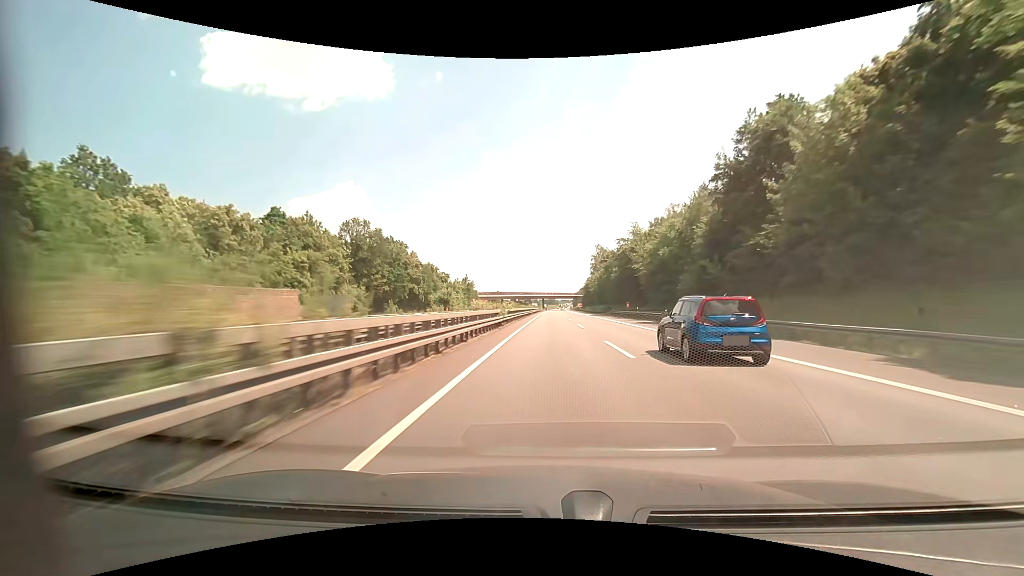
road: motorway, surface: asphalt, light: Day
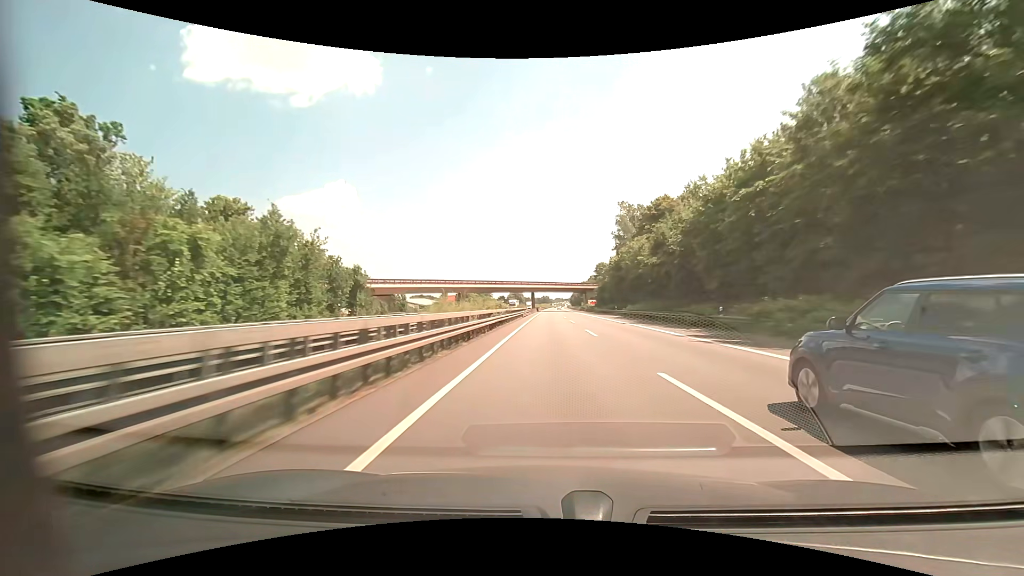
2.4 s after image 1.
(+0.5, +82.2) m; +1°
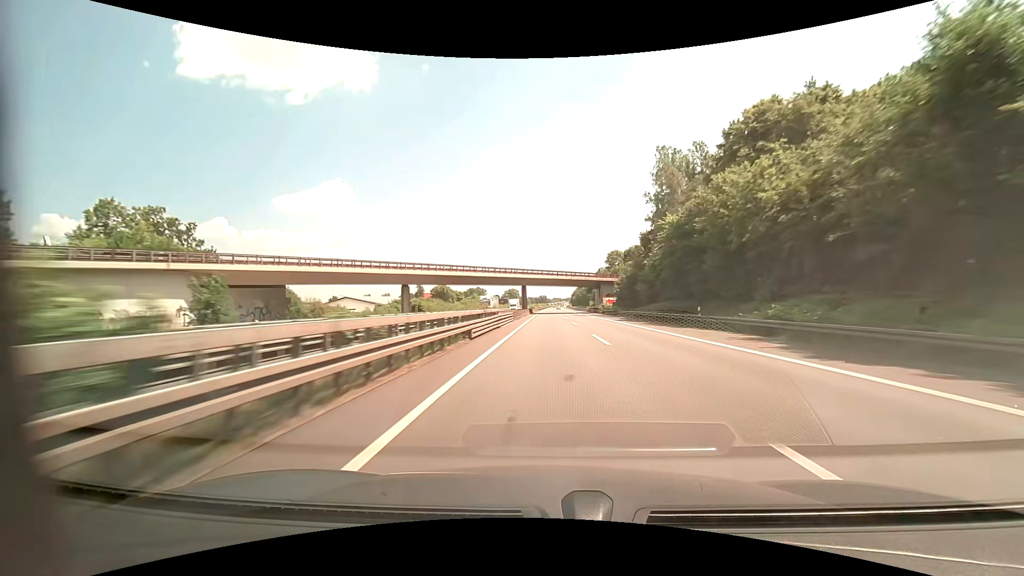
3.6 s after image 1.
(+0.1, +41.2) m; 0°
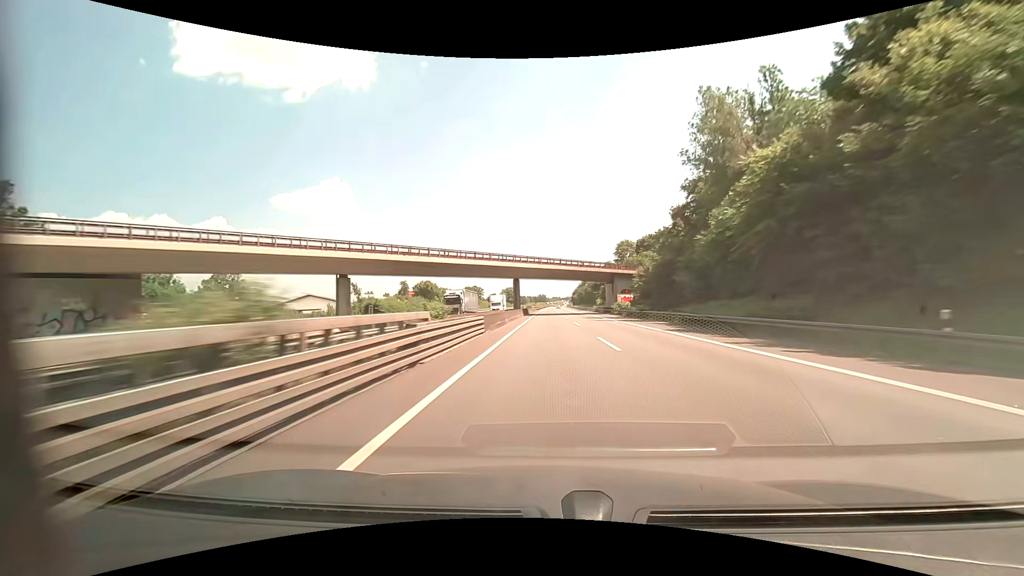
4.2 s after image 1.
(0.0, +20.7) m; 0°
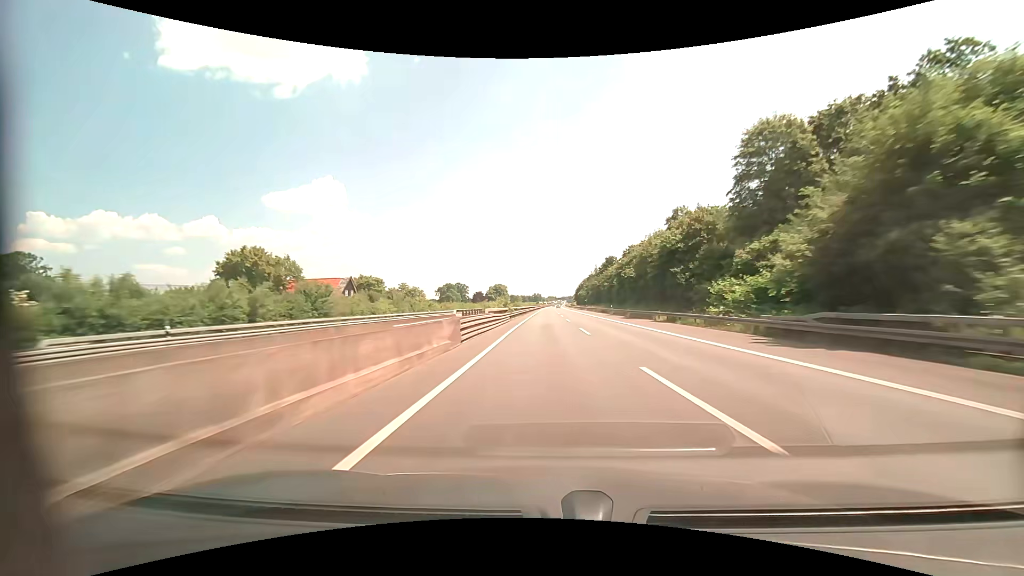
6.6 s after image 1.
(+0.2, +82.7) m; 0°
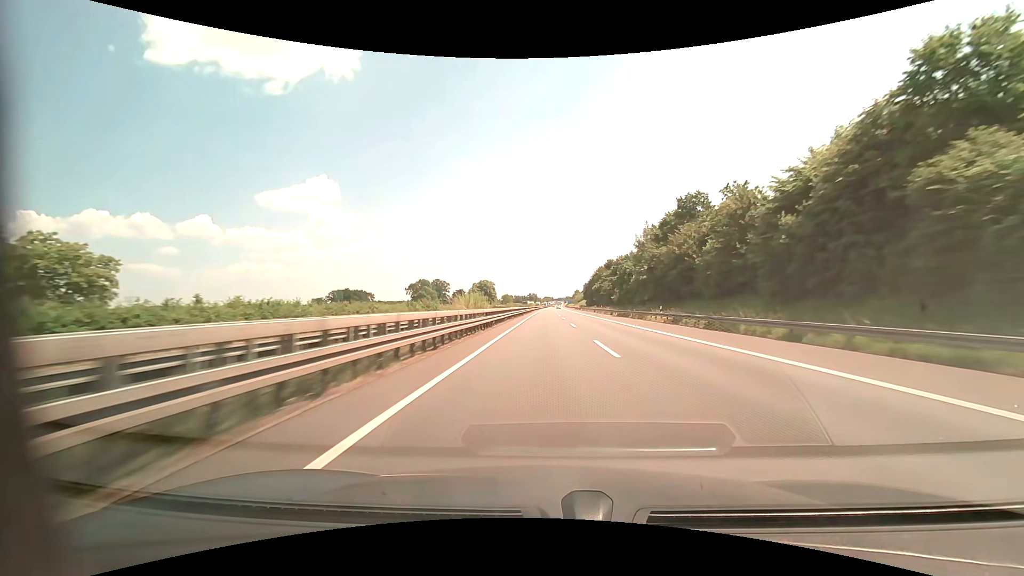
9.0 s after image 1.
(+0.7, +83.0) m; +1°
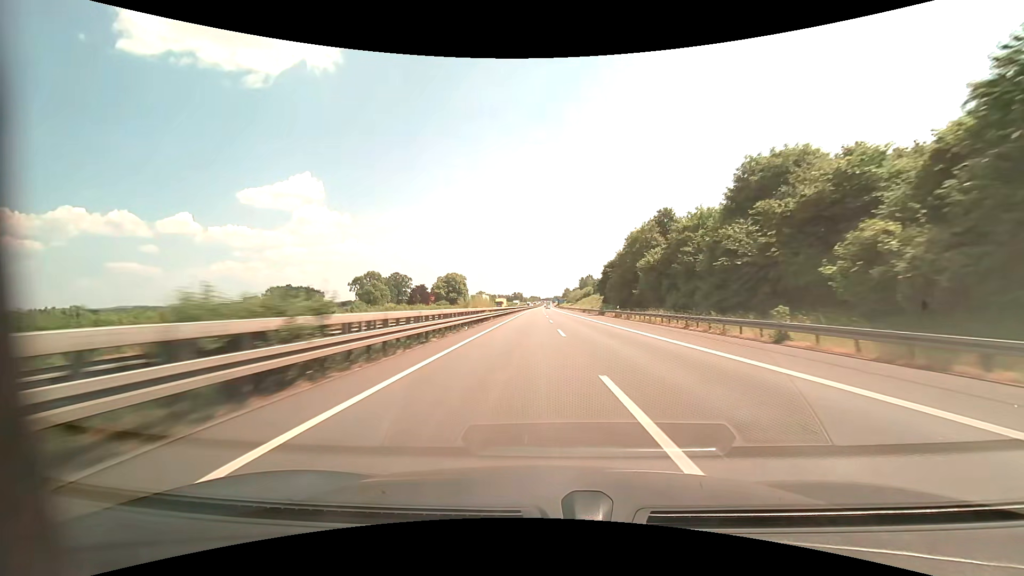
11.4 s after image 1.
(+0.8, +82.3) m; +1°
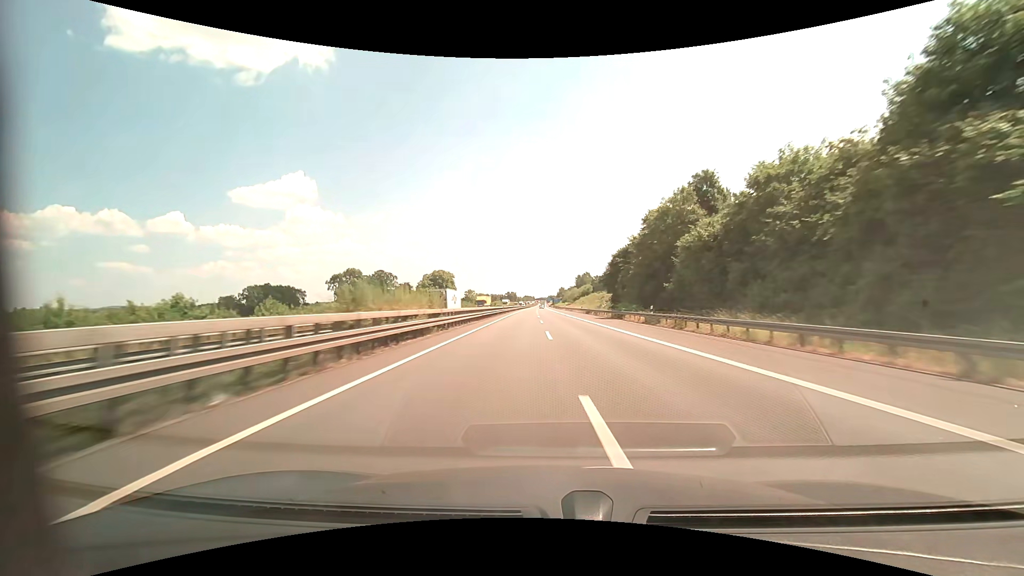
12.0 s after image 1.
(+0.1, +20.4) m; +1°
(0, +10) (0, +20) (0, +30) (0, +40) (+1, +50) (+1, +60) (+1, +70) (+1, +80) (+1, +90) (0, +100) m
